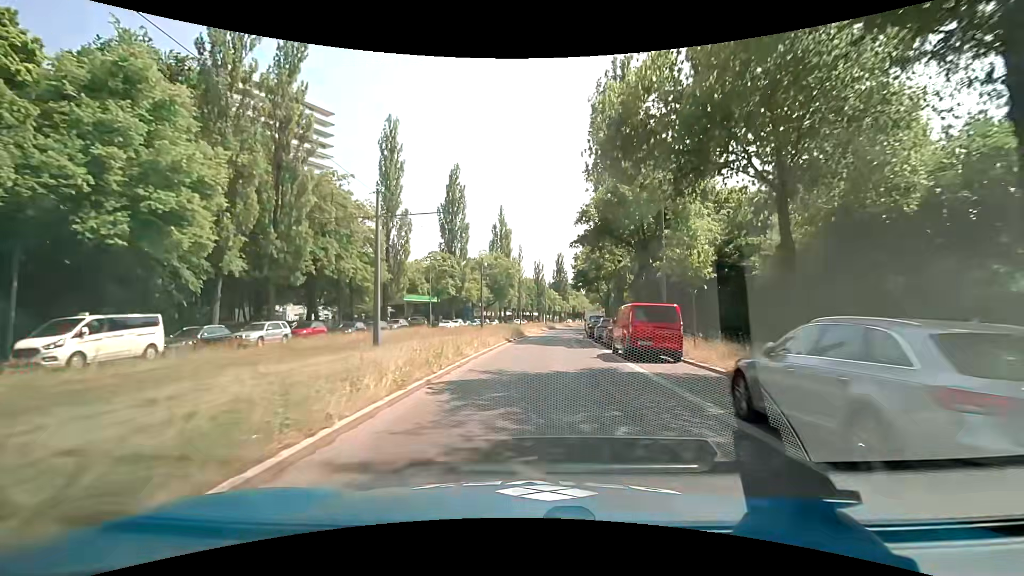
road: secondary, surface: asphalt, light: Day
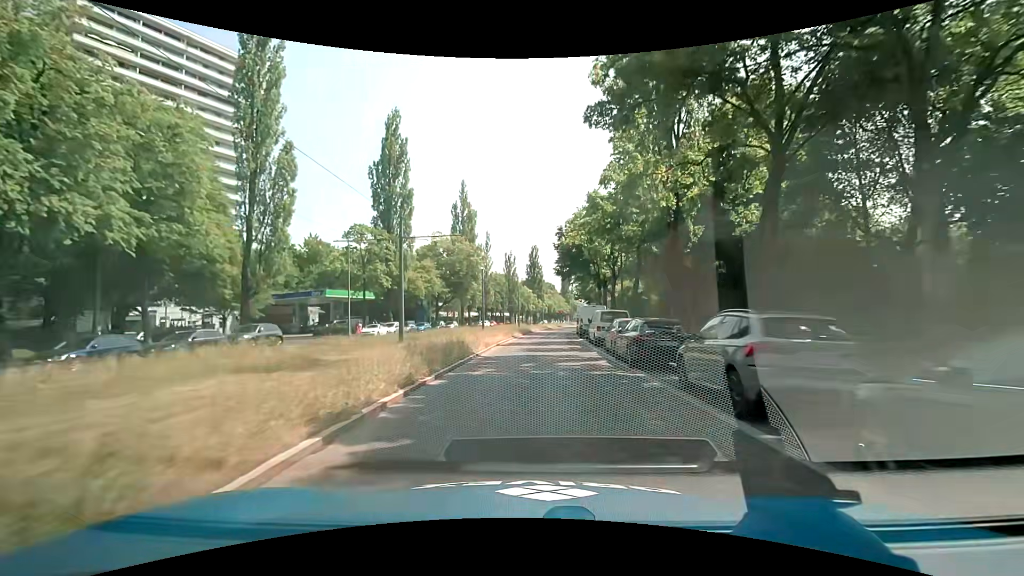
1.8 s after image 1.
(+0.7, +22.9) m; +3°
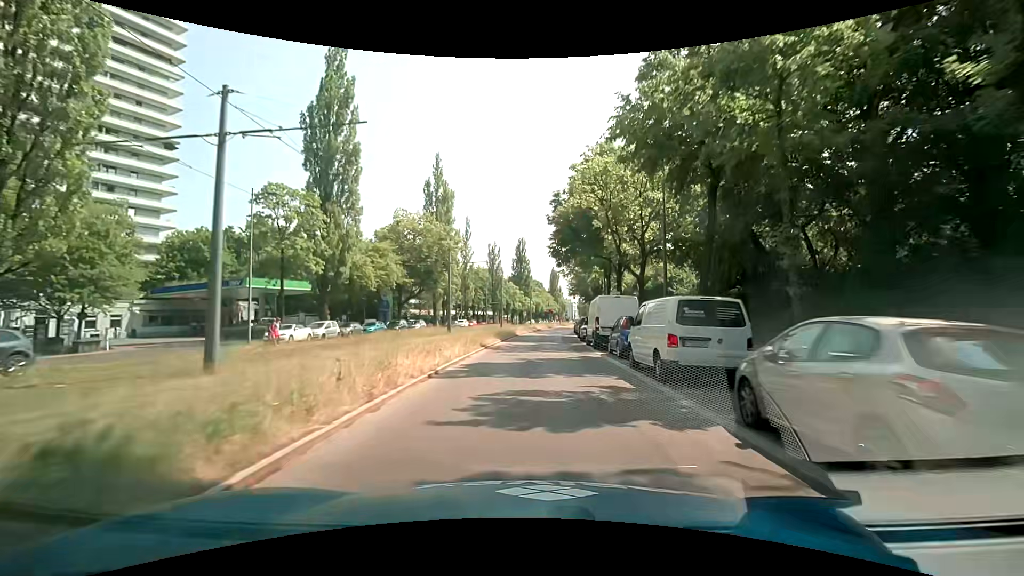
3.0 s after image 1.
(+0.2, +15.2) m; +2°
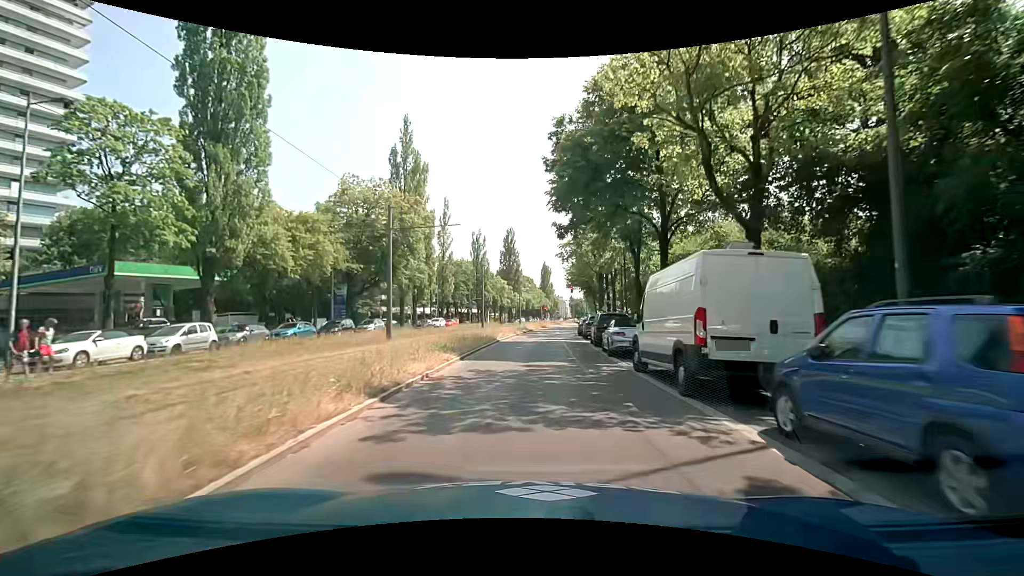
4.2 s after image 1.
(+0.1, +14.8) m; 0°
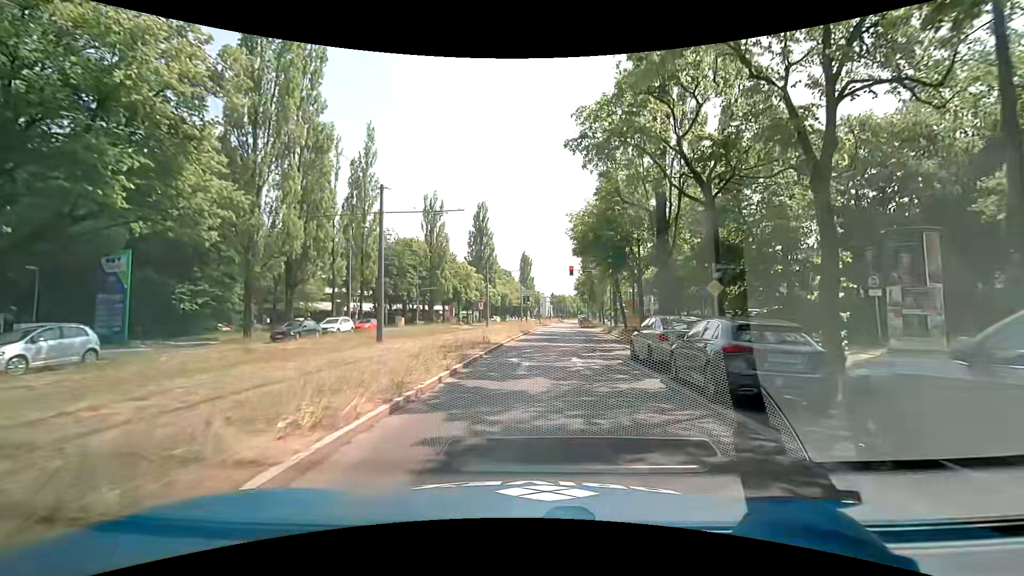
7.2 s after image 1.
(+1.0, +31.3) m; +2°
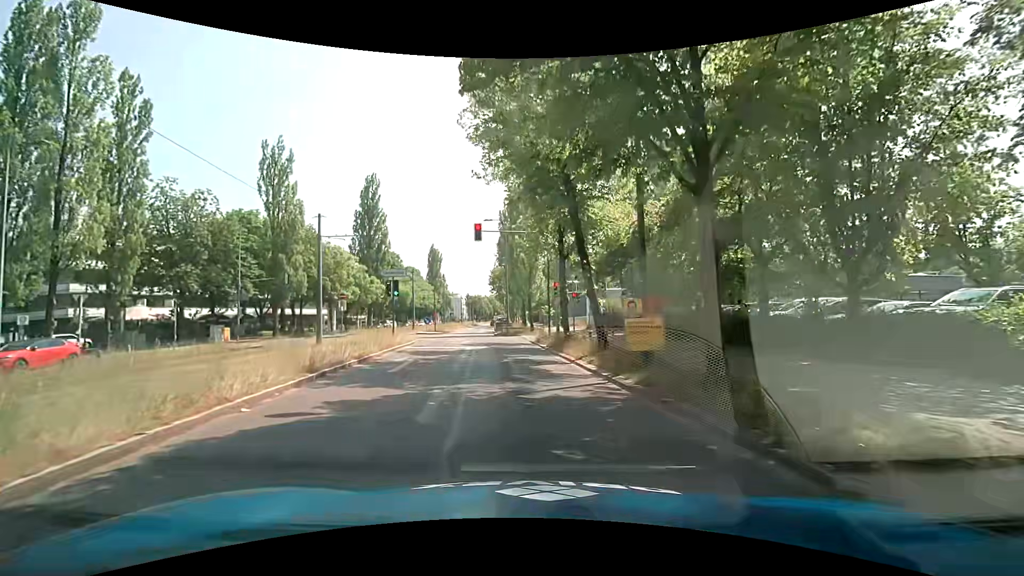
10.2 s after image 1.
(+2.4, +22.8) m; +10°
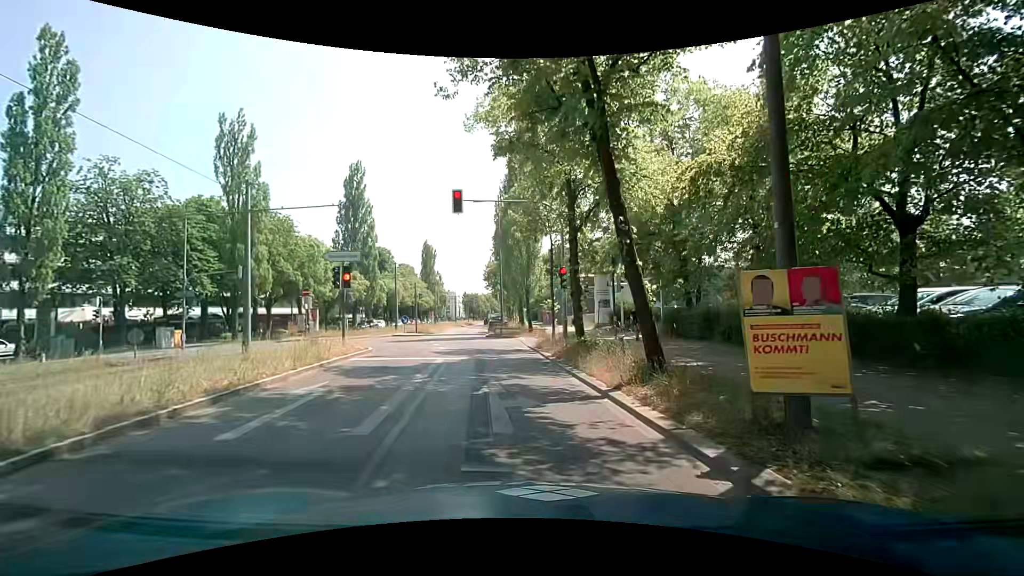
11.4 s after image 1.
(+0.1, +6.6) m; 0°
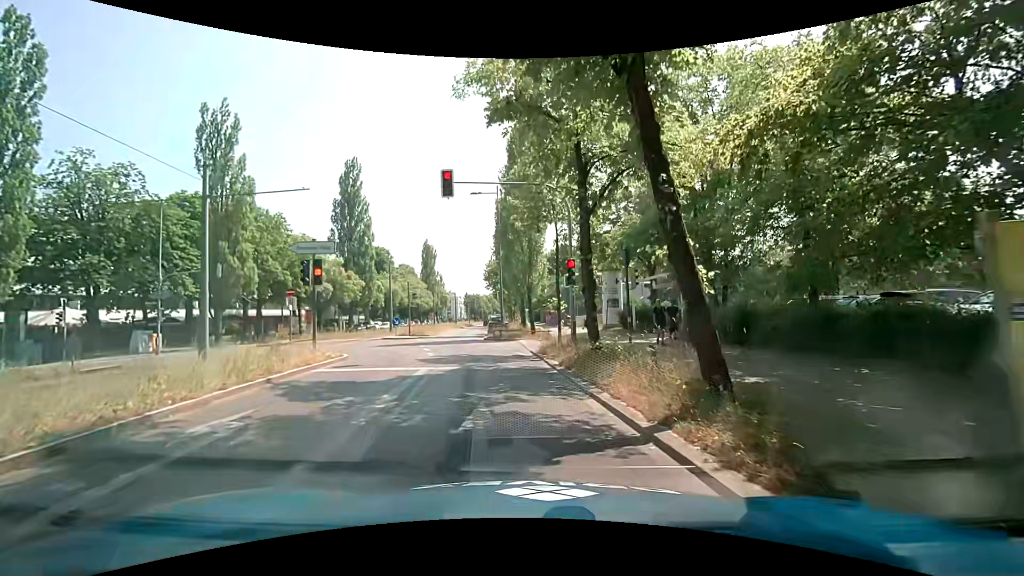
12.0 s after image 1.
(0.0, +2.8) m; 0°
